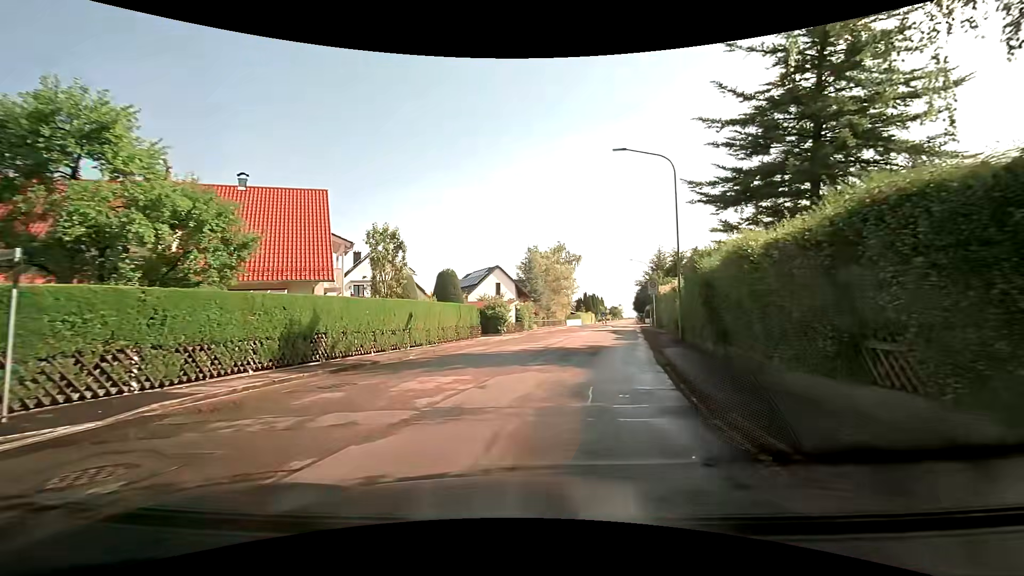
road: tertiary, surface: asphalt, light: Day
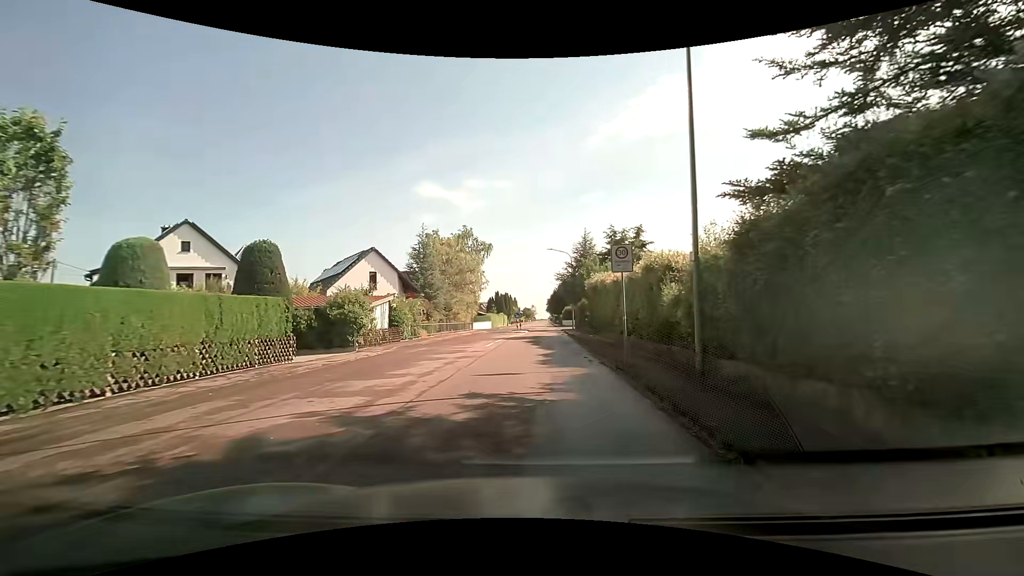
(+1.9, +14.4) m; +12°
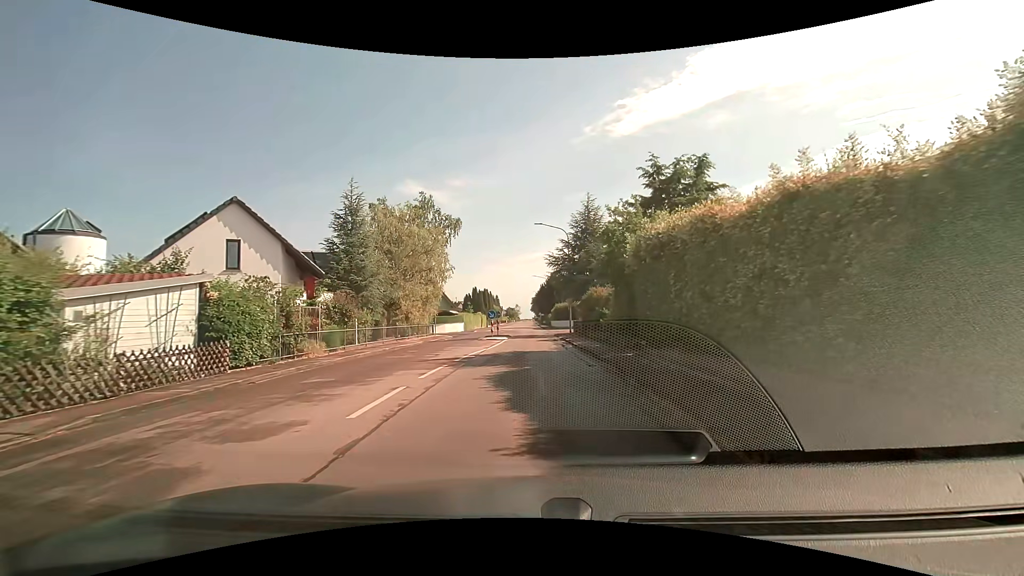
(+0.1, +16.2) m; +2°
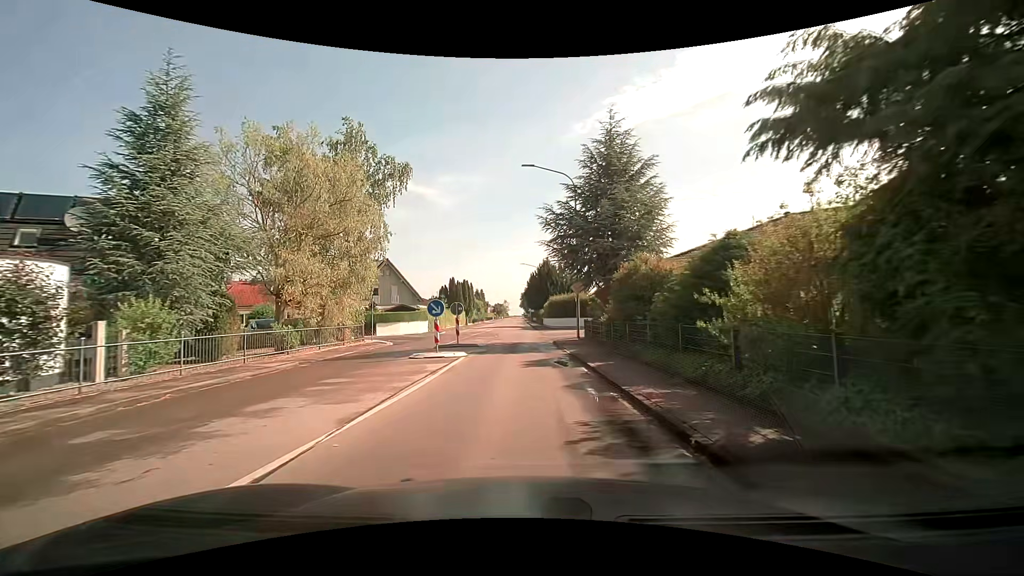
(+0.2, +16.1) m; +1°
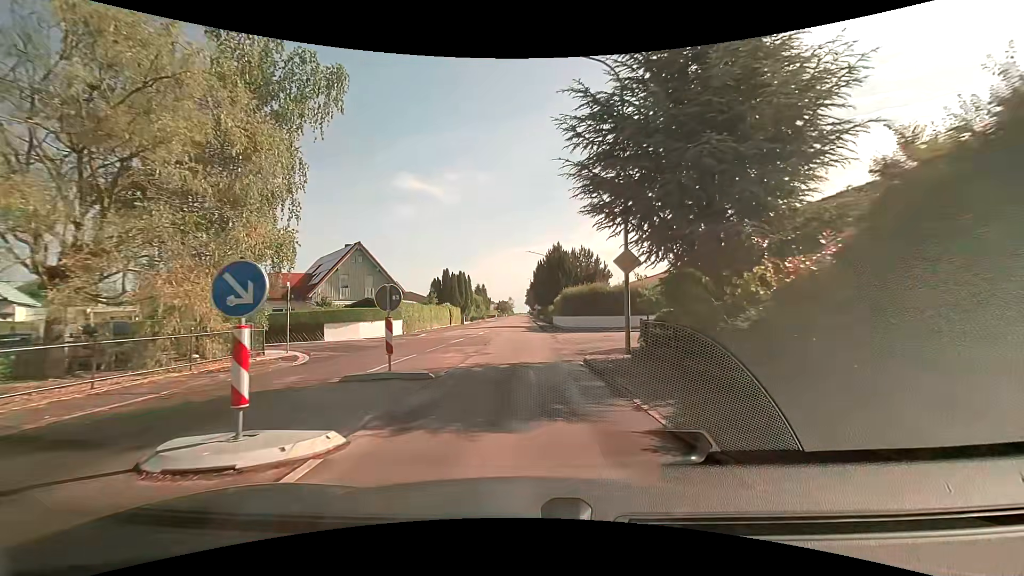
(-0.1, +12.0) m; -1°
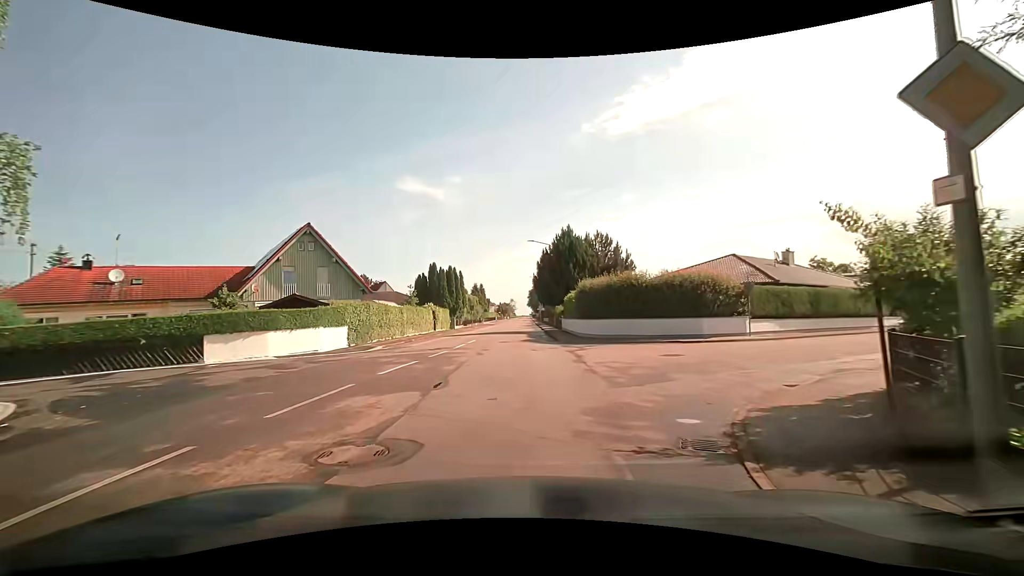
(0.0, +11.5) m; -1°
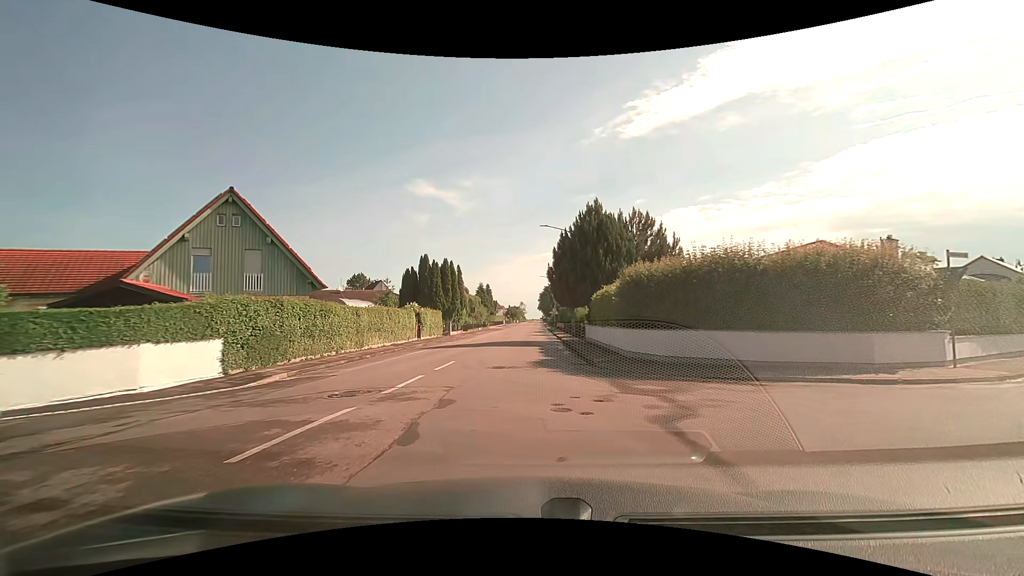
(-0.1, +11.2) m; -1°
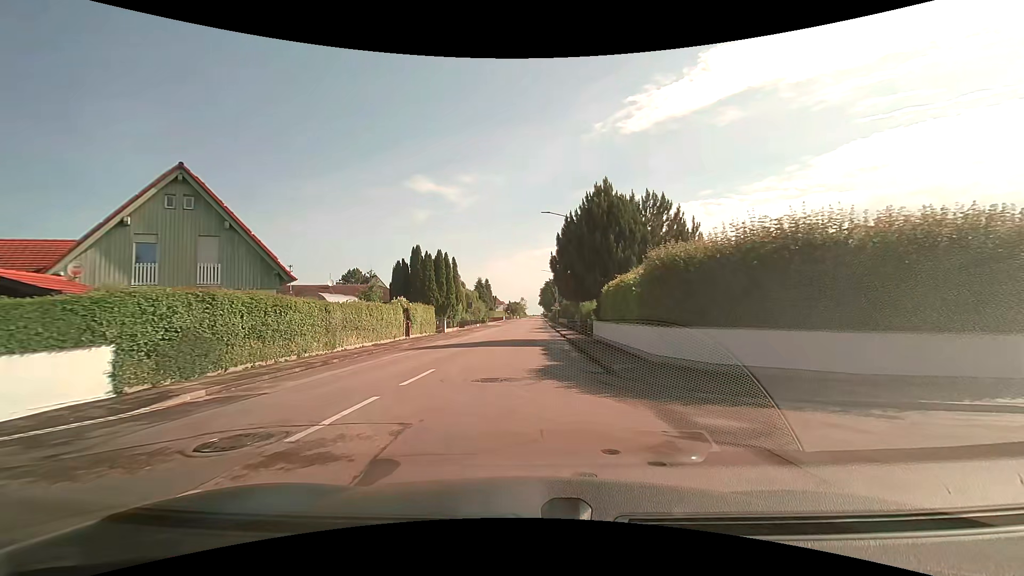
(0.0, +3.8) m; 0°
(0, +10) (0, +20) (0, +30) (0, +40) (+1, +50) (+1, +60) (+1, +70) (+1, +80) (+1, +90) (+2, +100) m
